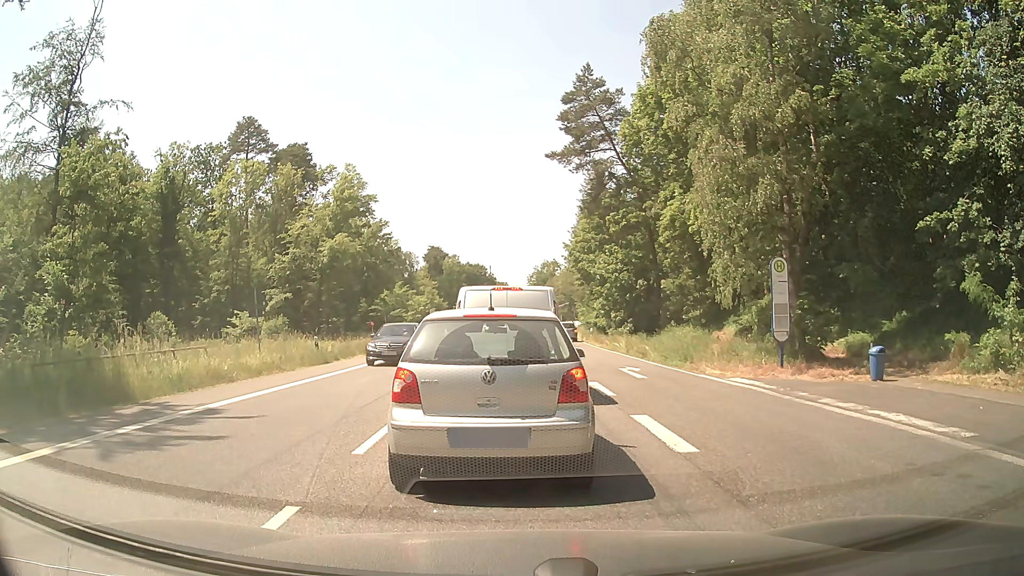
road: secondary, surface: asphalt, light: Day
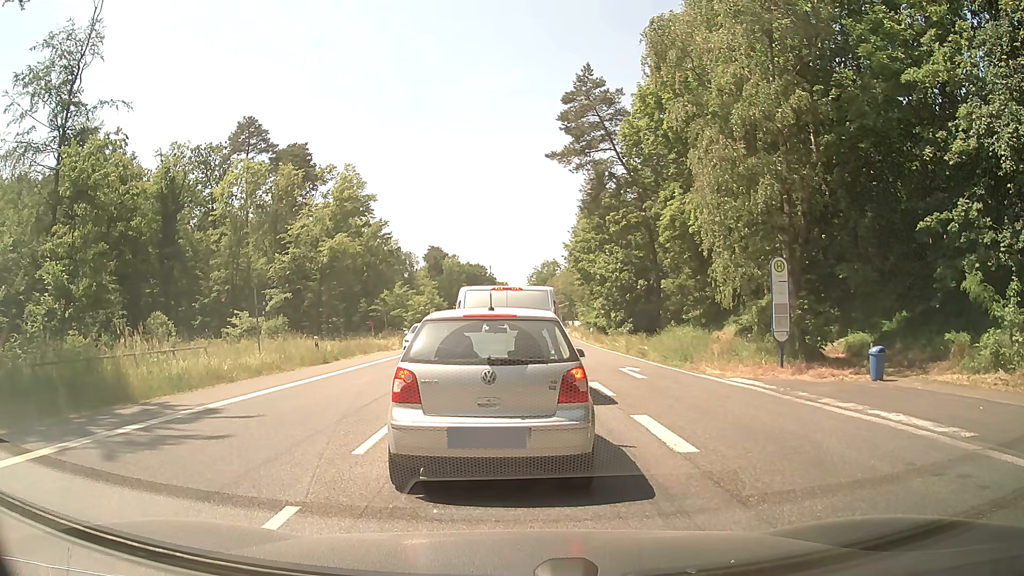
(0.0, 0.0) m; 0°
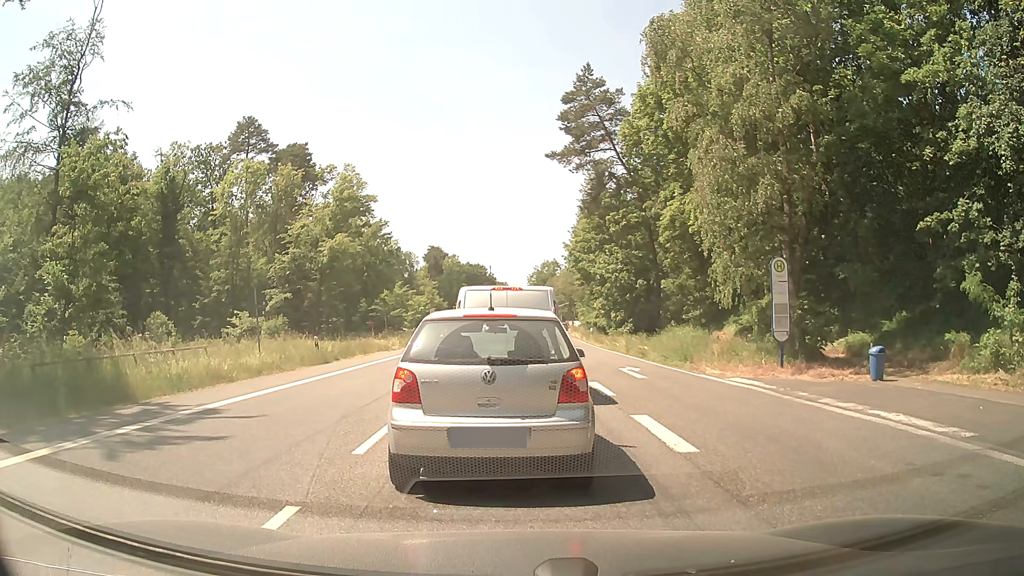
(0.0, 0.0) m; 0°
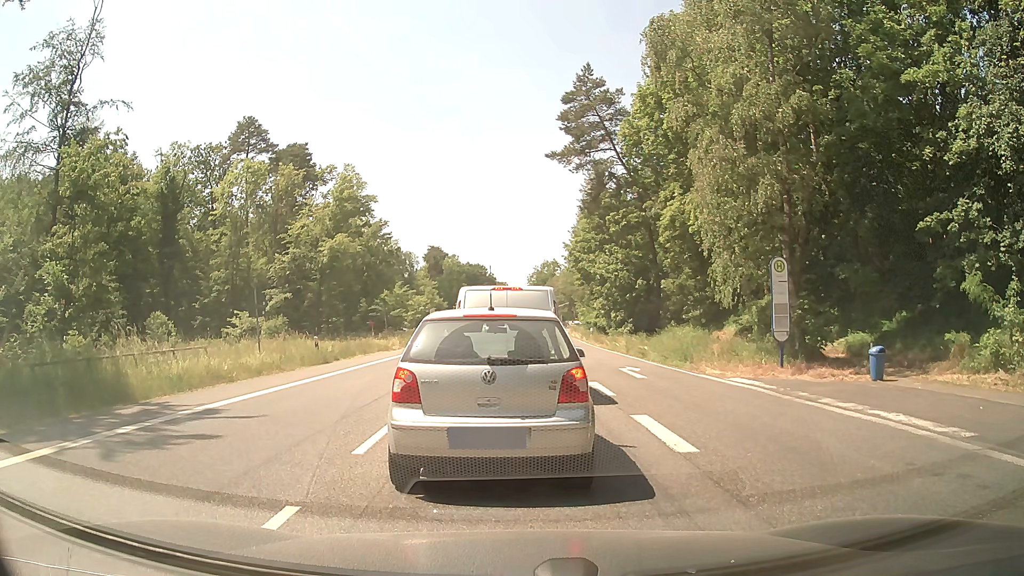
(0.0, 0.0) m; 0°
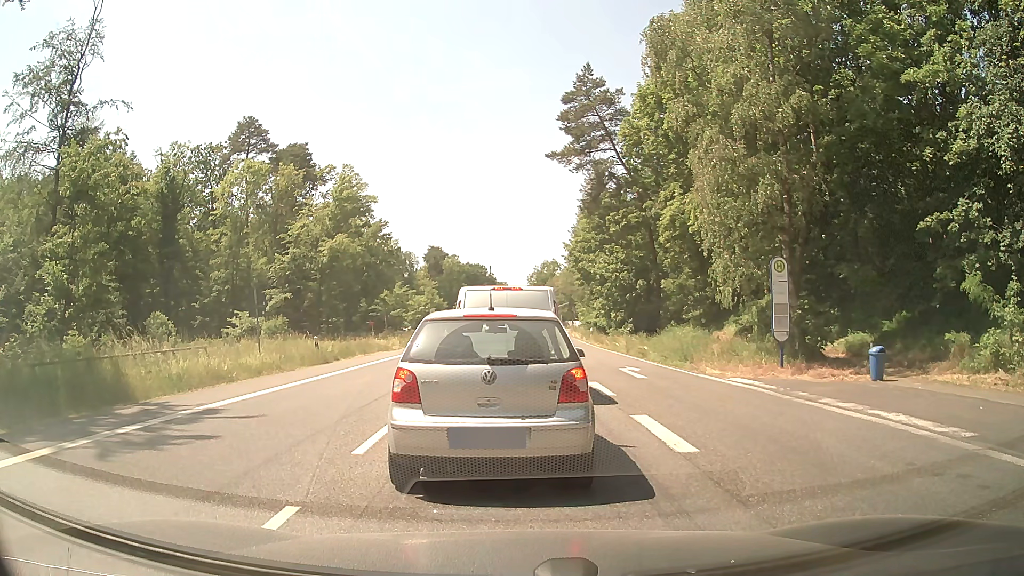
(0.0, 0.0) m; 0°
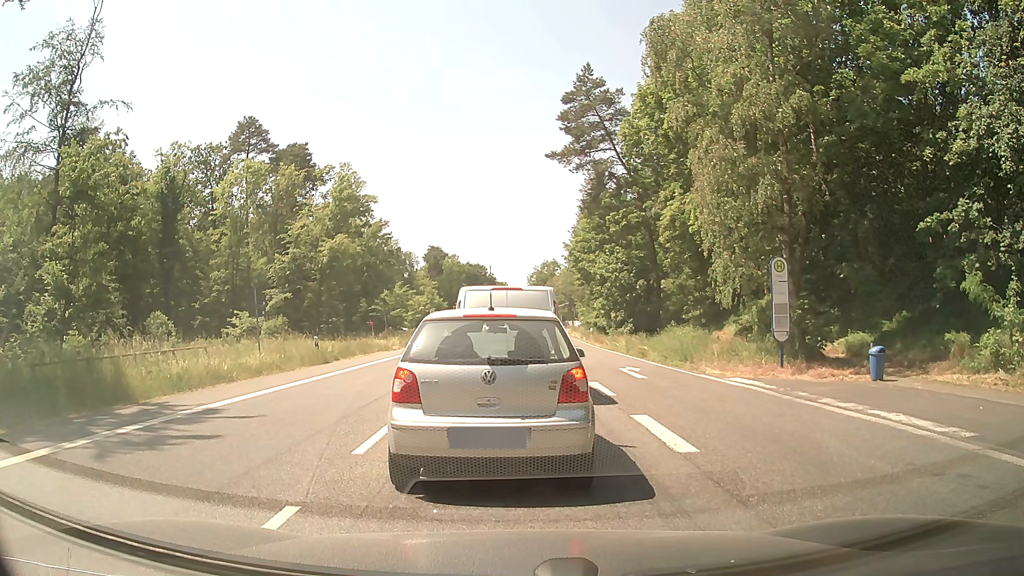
(0.0, 0.0) m; 0°
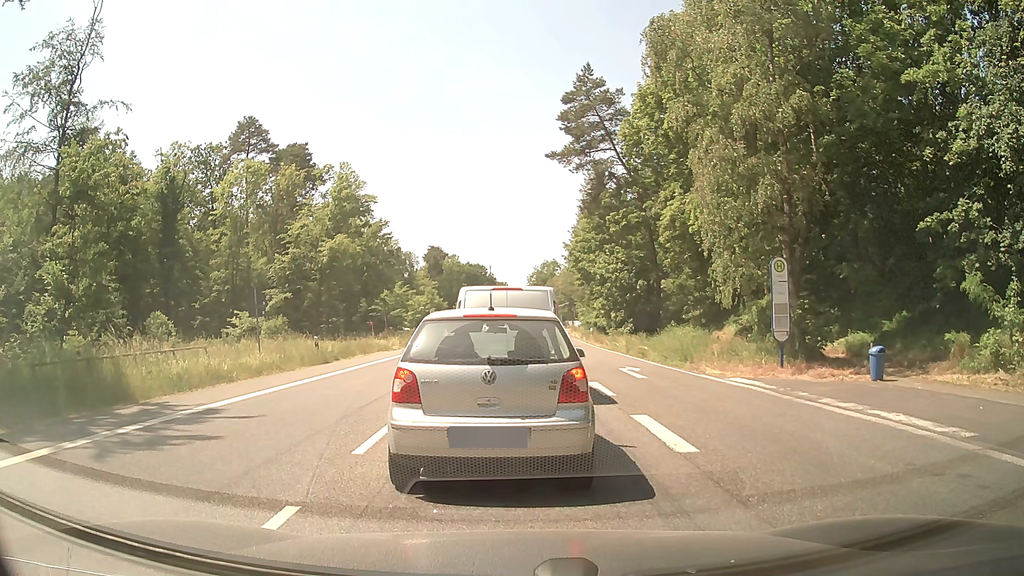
(0.0, 0.0) m; 0°
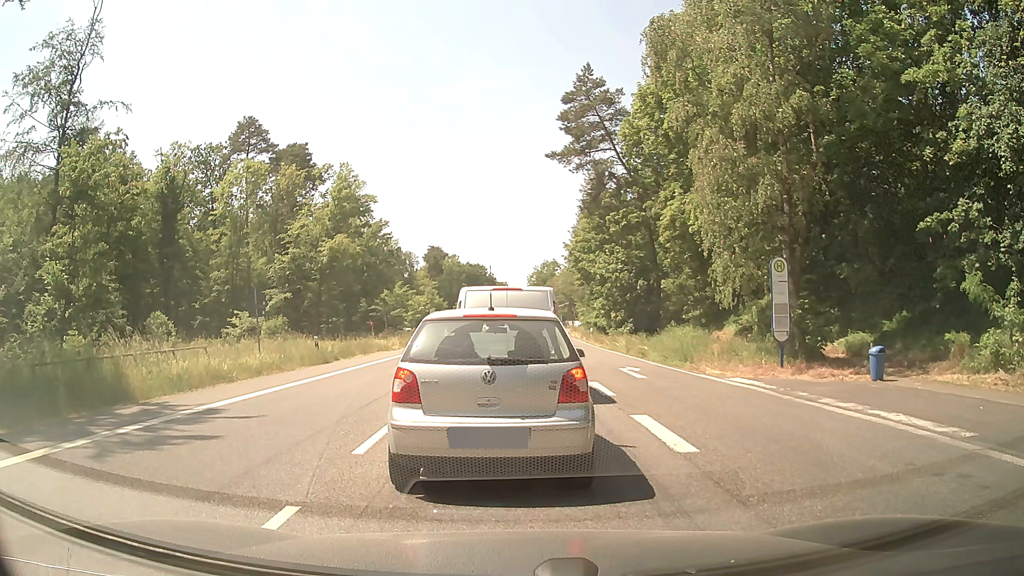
(0.0, 0.0) m; 0°
